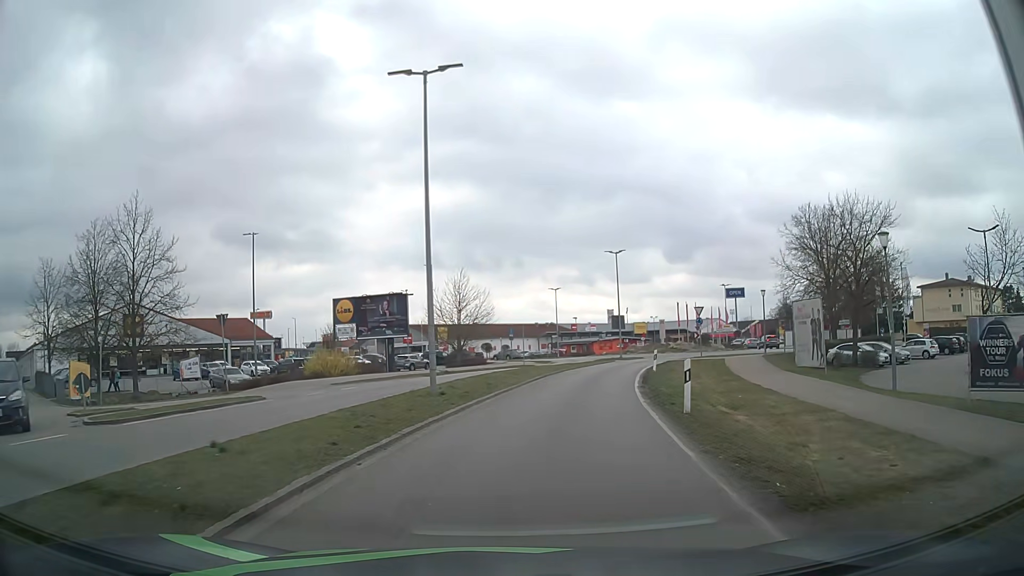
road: tertiary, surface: asphalt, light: Day
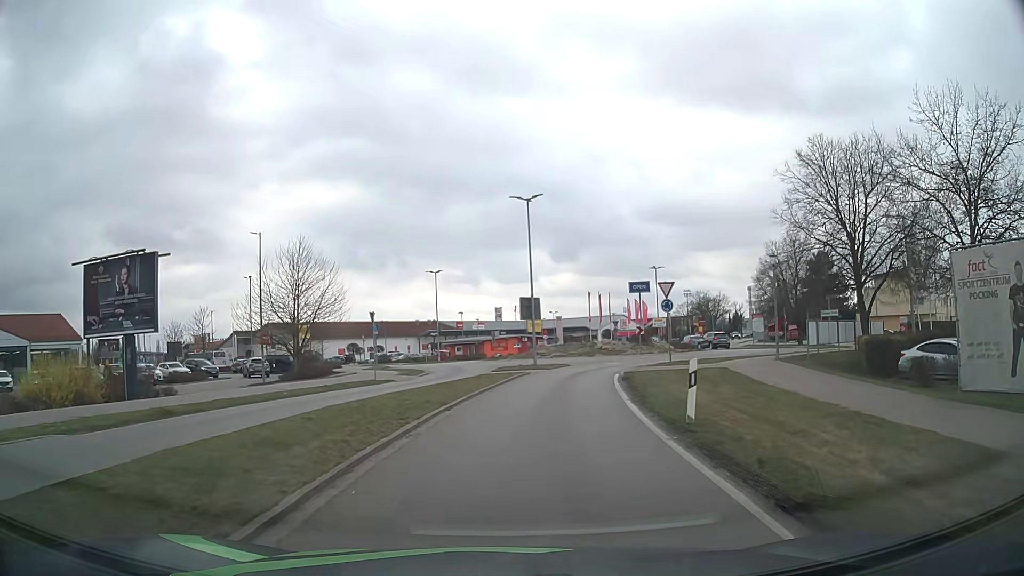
(+1.7, +20.0) m; +9°
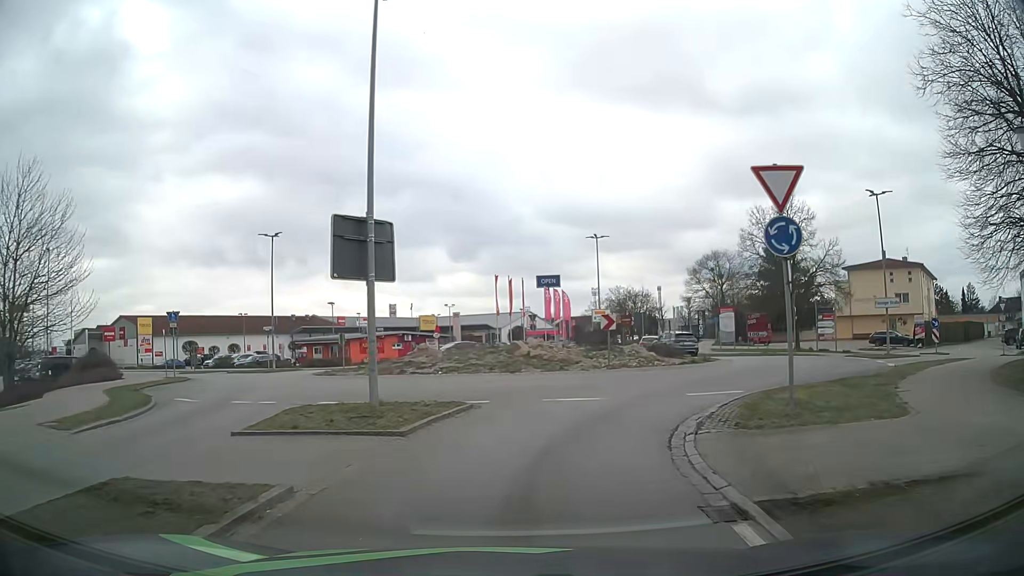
(+1.8, +21.4) m; +9°
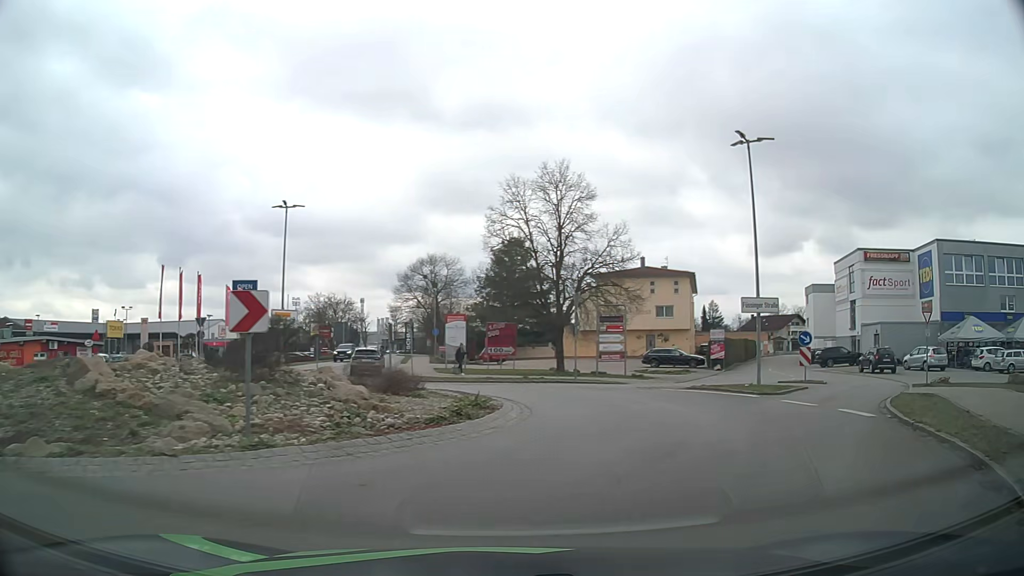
(+2.1, +14.3) m; +24°
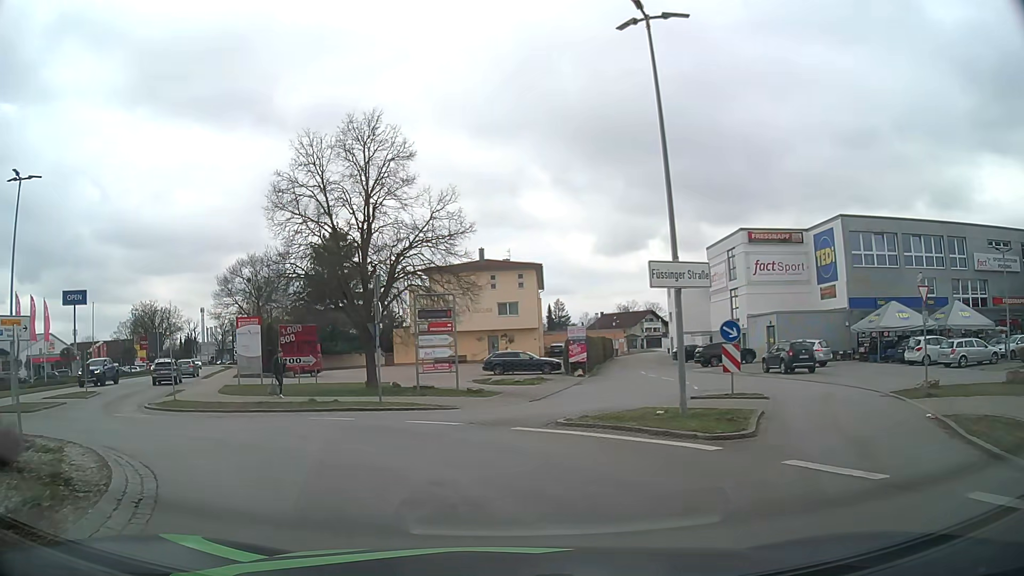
(+1.9, +9.4) m; +14°
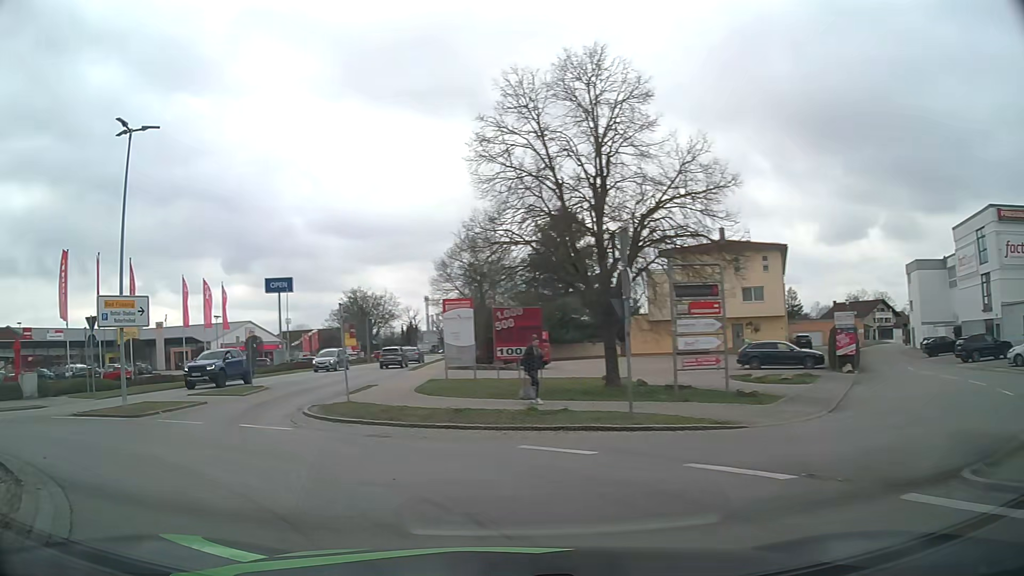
(-0.7, +6.2) m; -18°
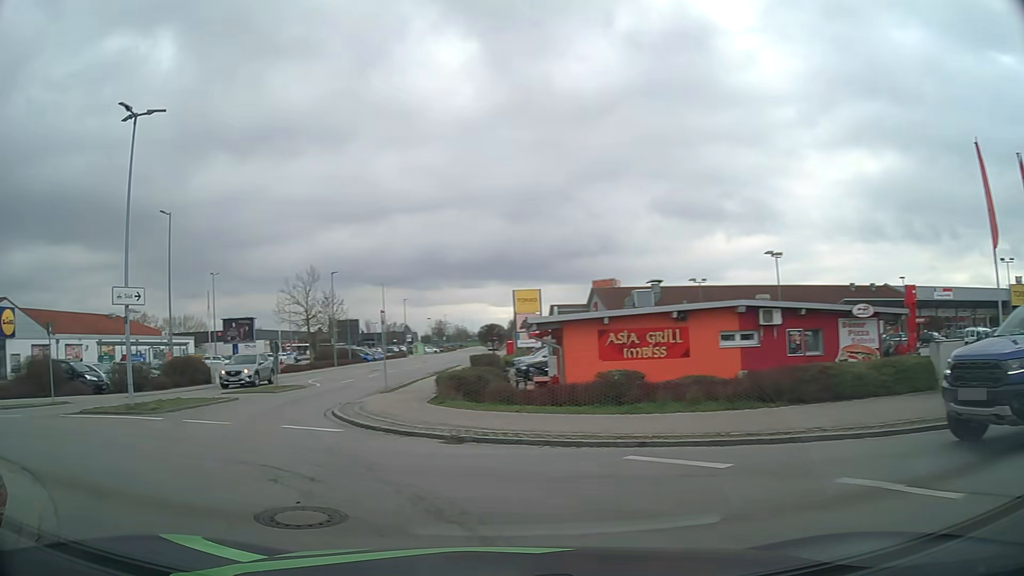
(-8.7, +11.5) m; -77°
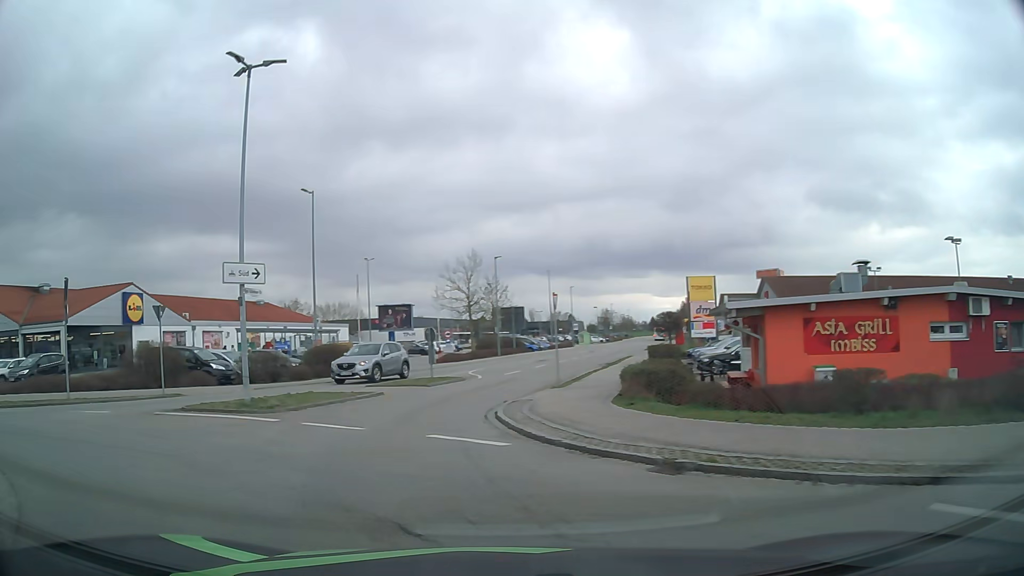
(-0.4, +3.2) m; -15°
(-1, +10) (-2, +20) (0, +30) (+2, +39) (+5, +49) (+7, +59) (+10, +68) (+12, +78) (+15, +88) (+17, +97) m
